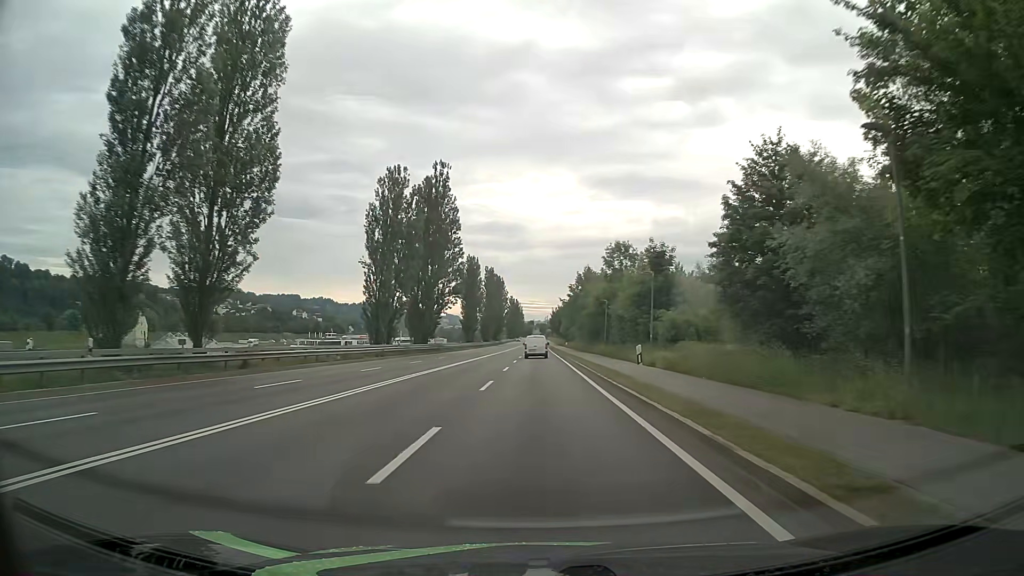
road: primary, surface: asphalt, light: Day
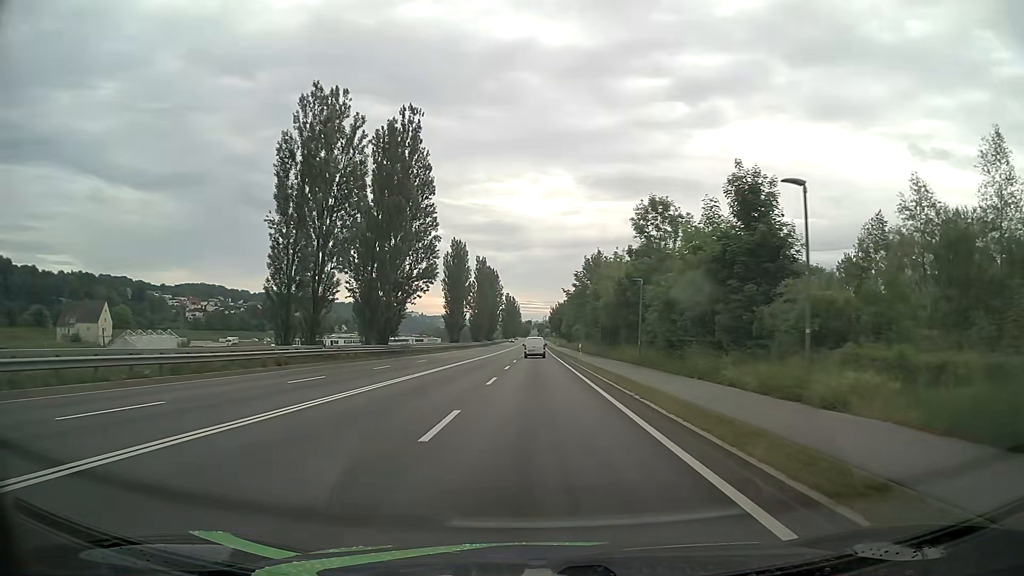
(+0.1, +21.4) m; 0°
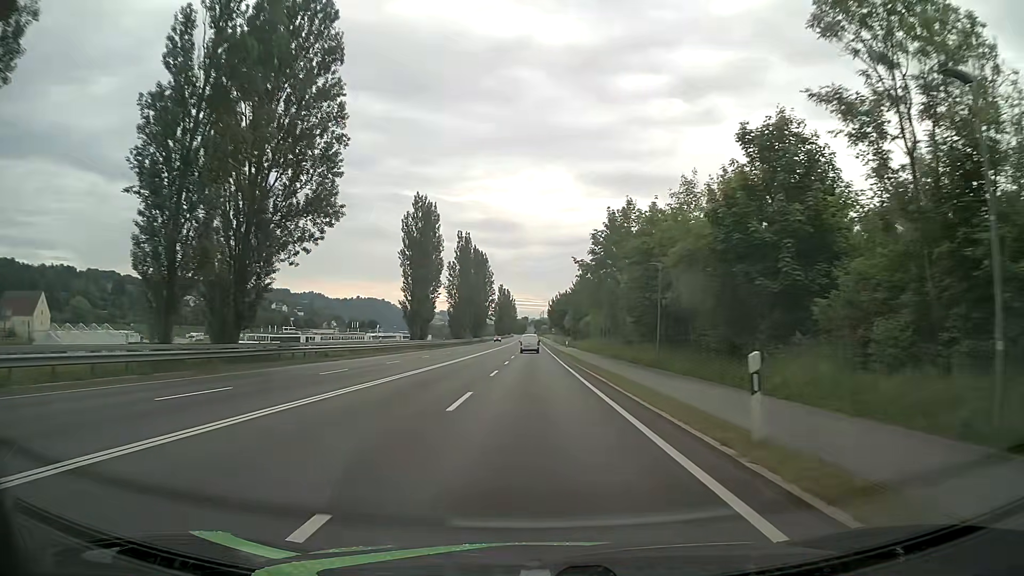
(0.0, +32.2) m; 0°
(0, +10) (0, +20) (0, +30) (0, +40) (0, +50) (0, +60) (0, +70) (0, +80) (0, +90) (0, +100) m
